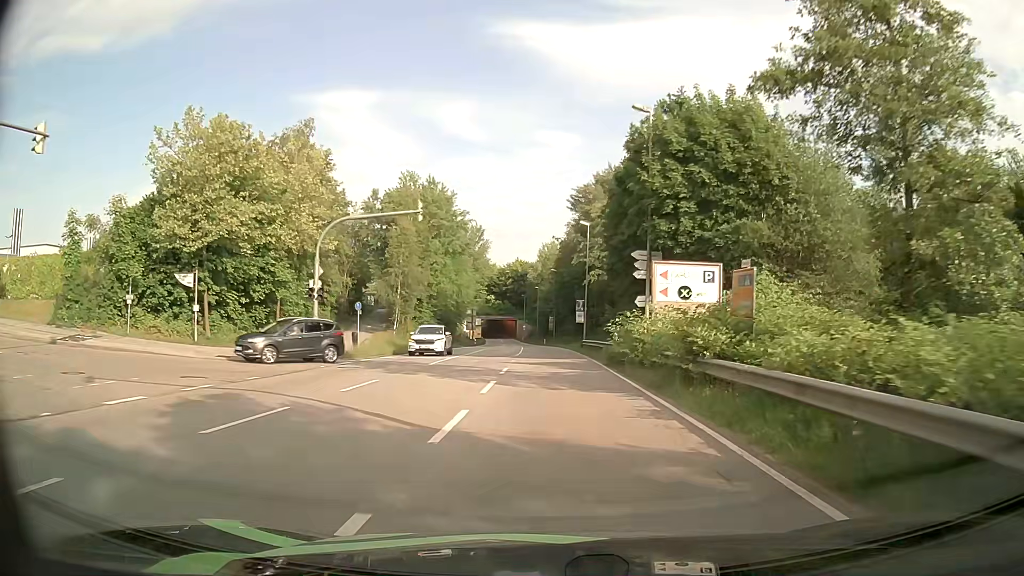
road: secondary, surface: asphalt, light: Day
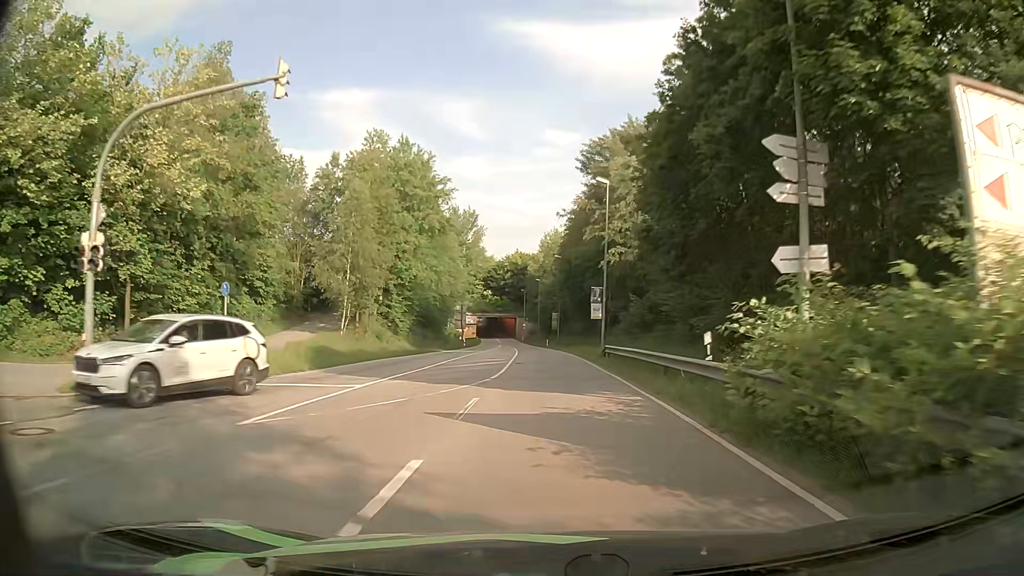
(-0.1, +16.0) m; 0°
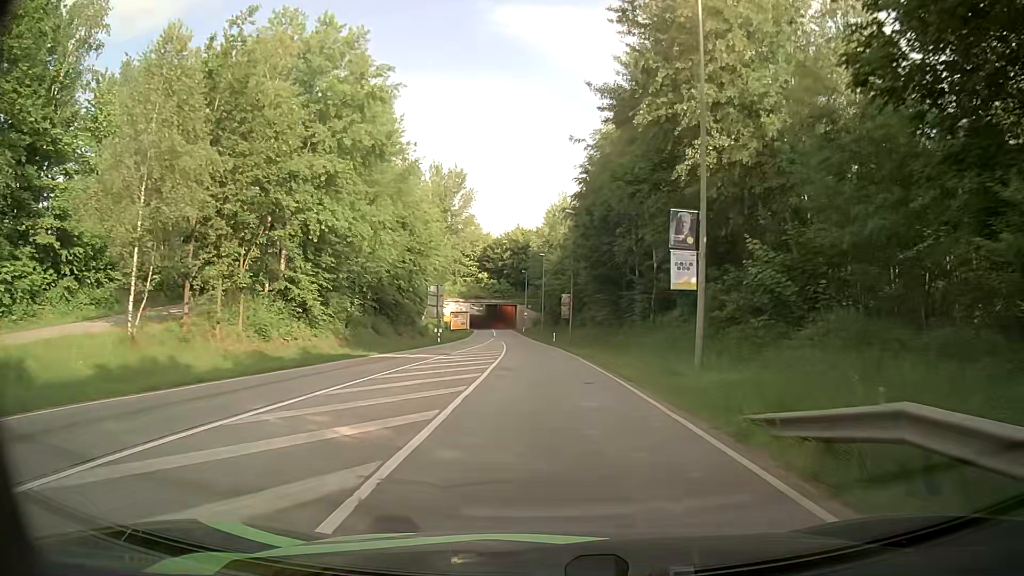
(-0.3, +24.1) m; -1°
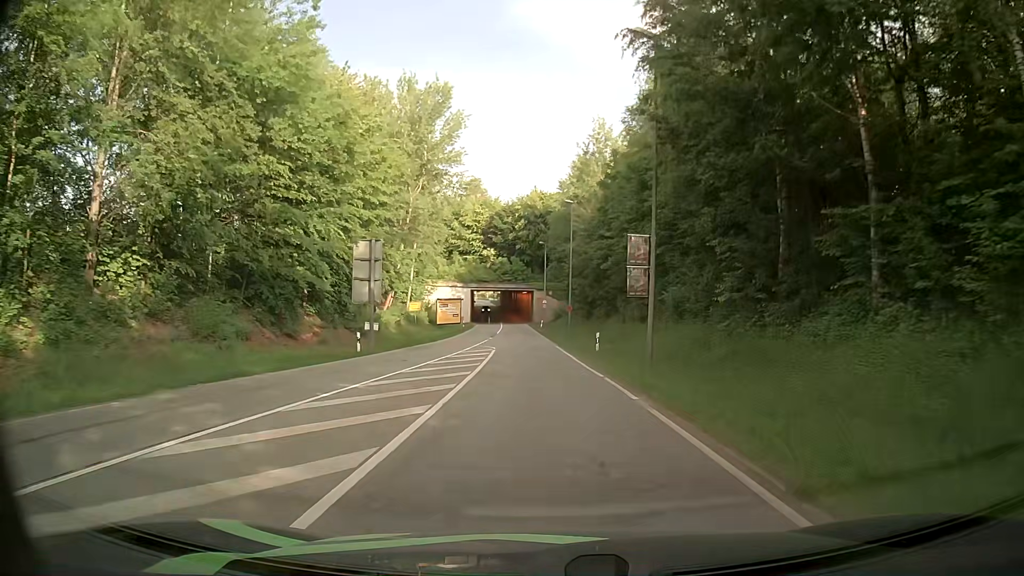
(-0.4, +32.1) m; -2°
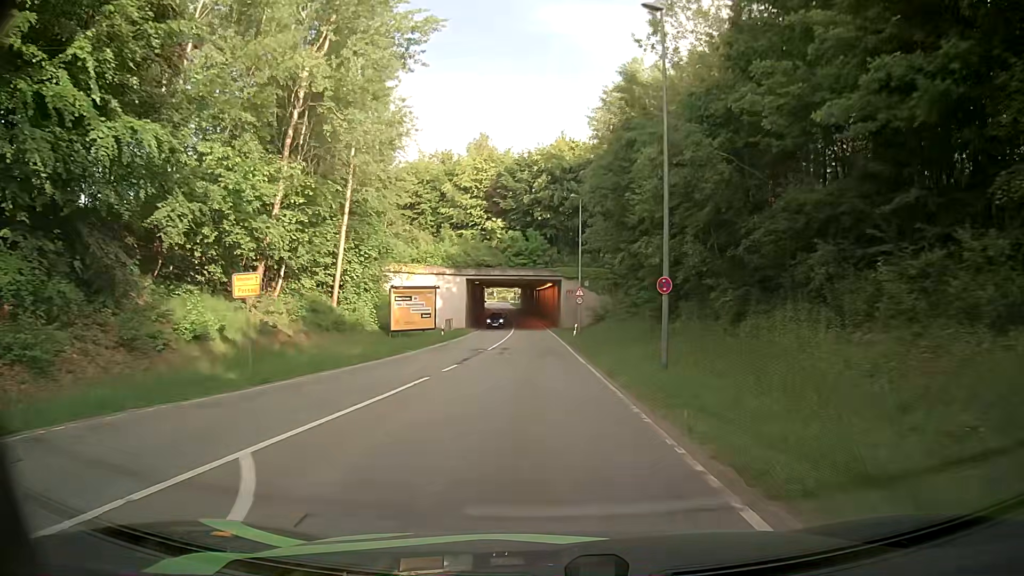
(-0.5, +32.4) m; -2°
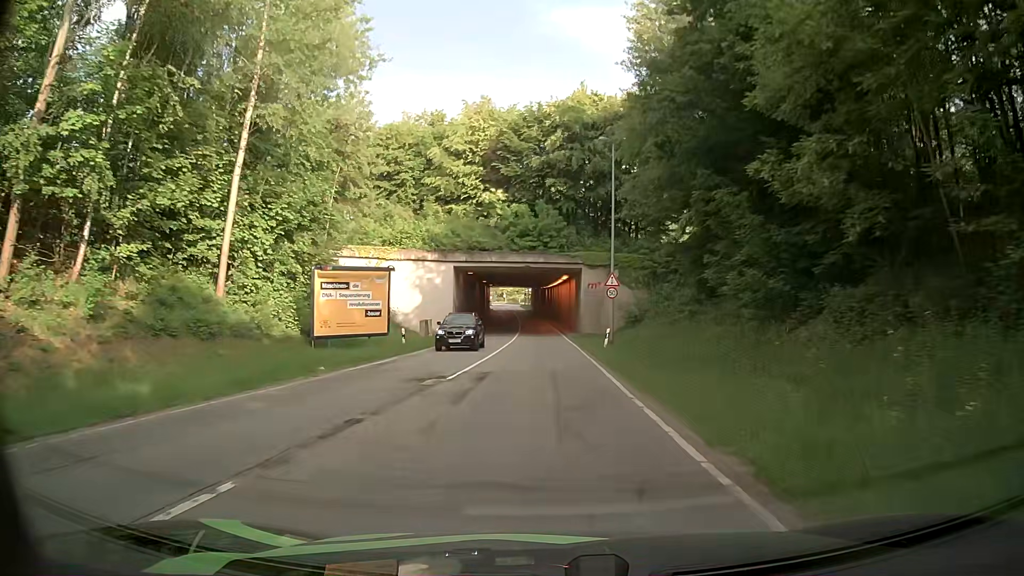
(-0.2, +16.3) m; -2°
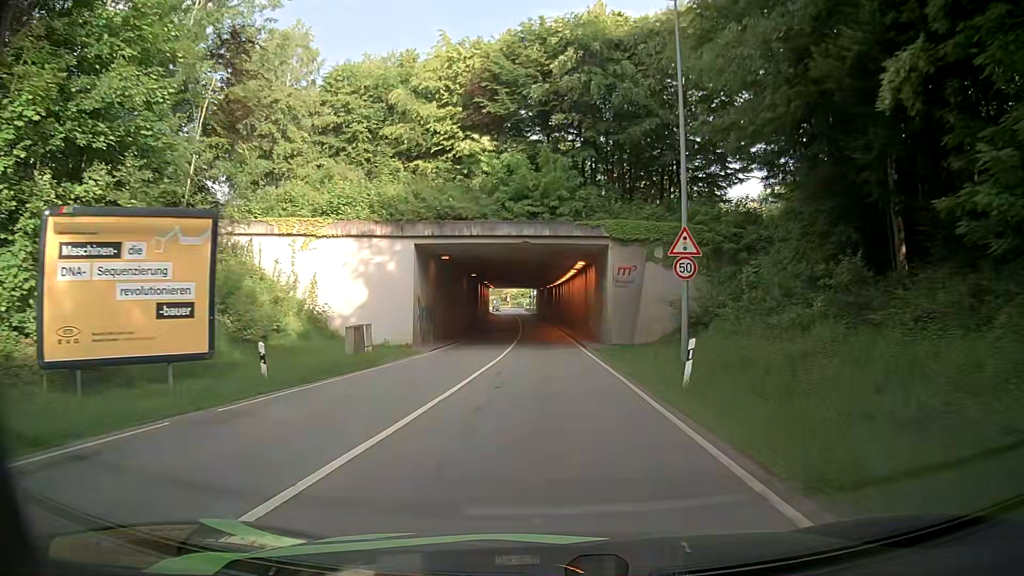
(+0.1, +16.2) m; 0°
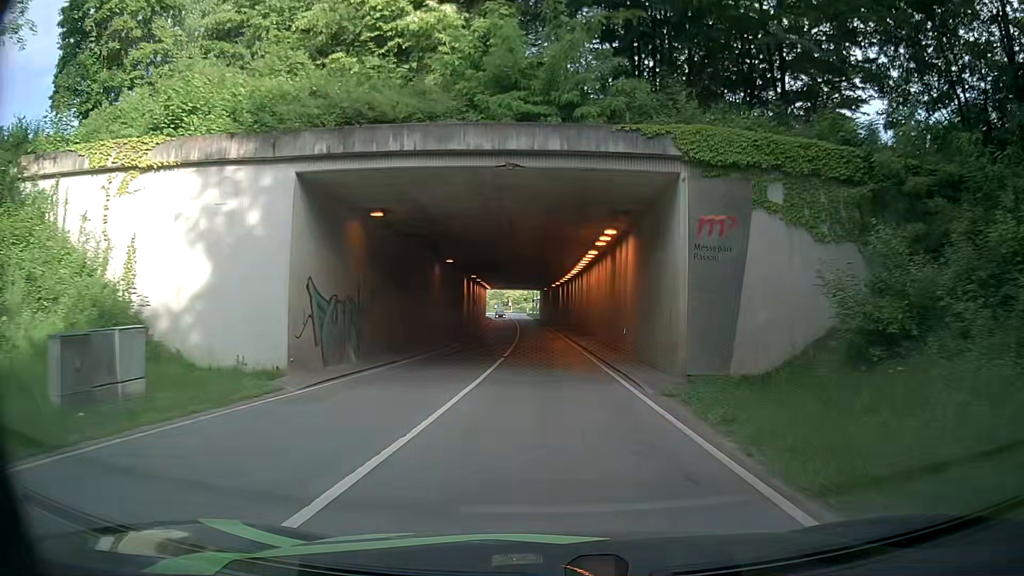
(-0.1, +16.1) m; 0°
